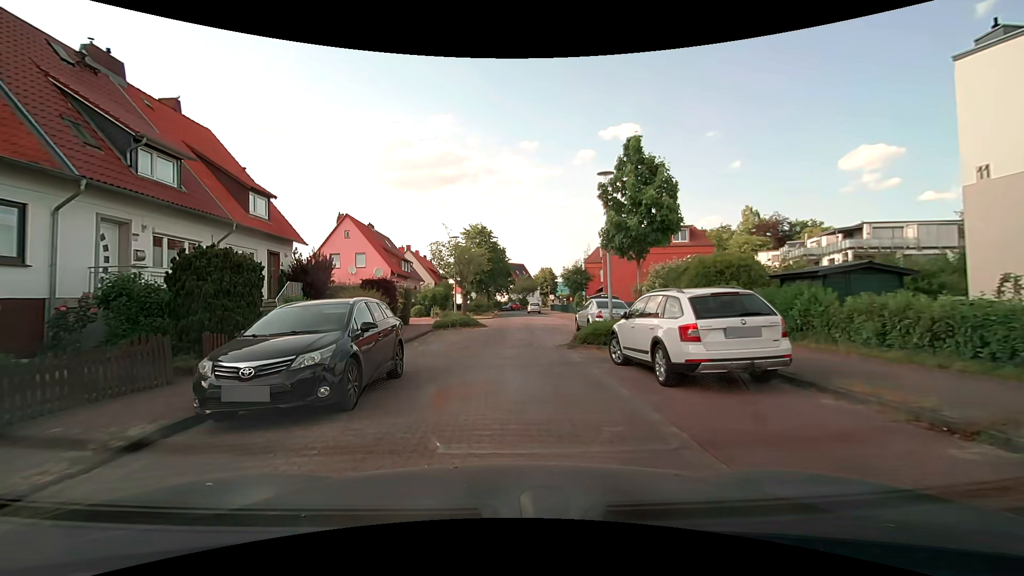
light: Day
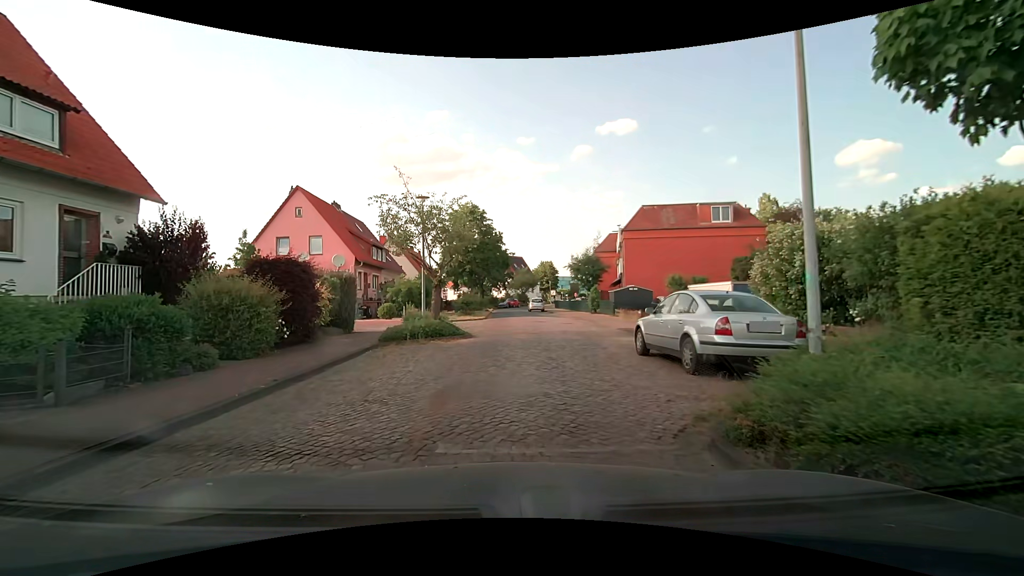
(-0.2, +10.8) m; -1°
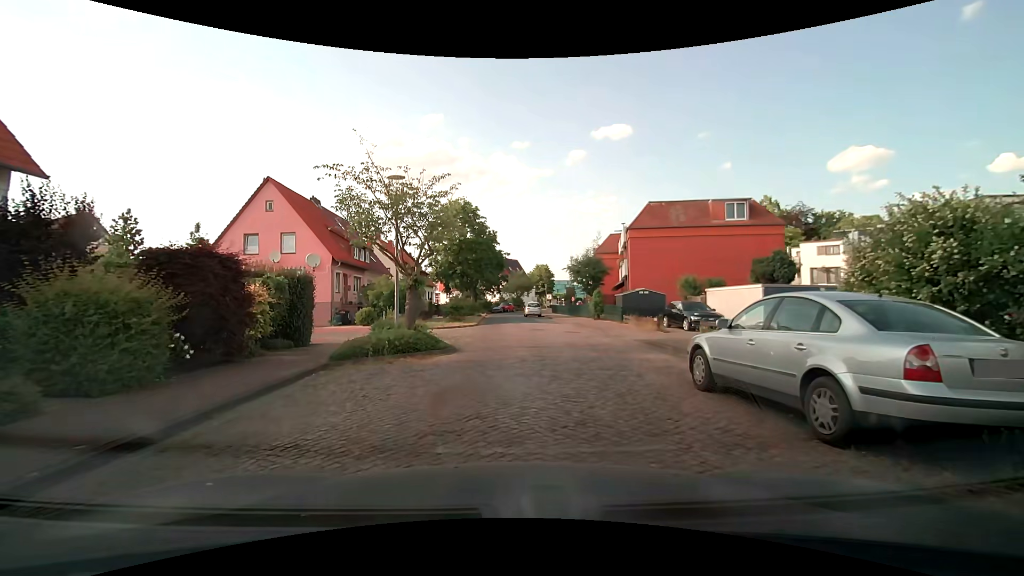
(0.0, +3.8) m; +1°
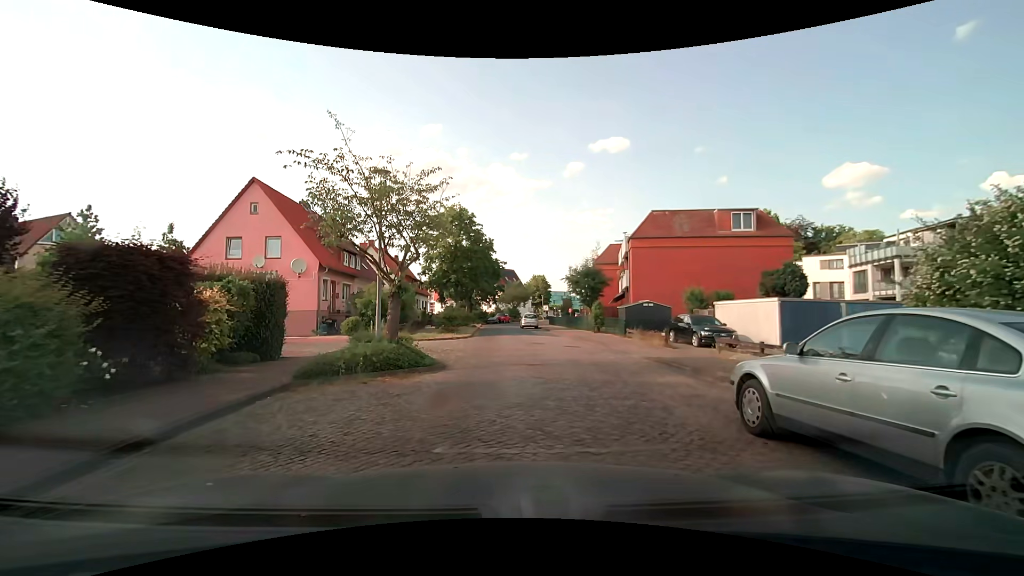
(0.0, +1.7) m; 0°
